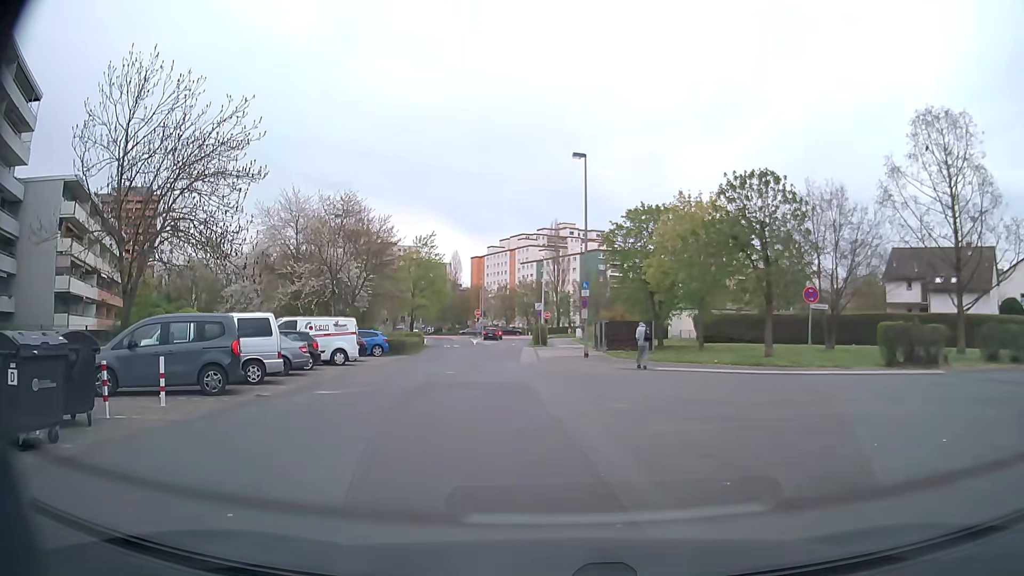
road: residential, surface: asphalt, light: Day
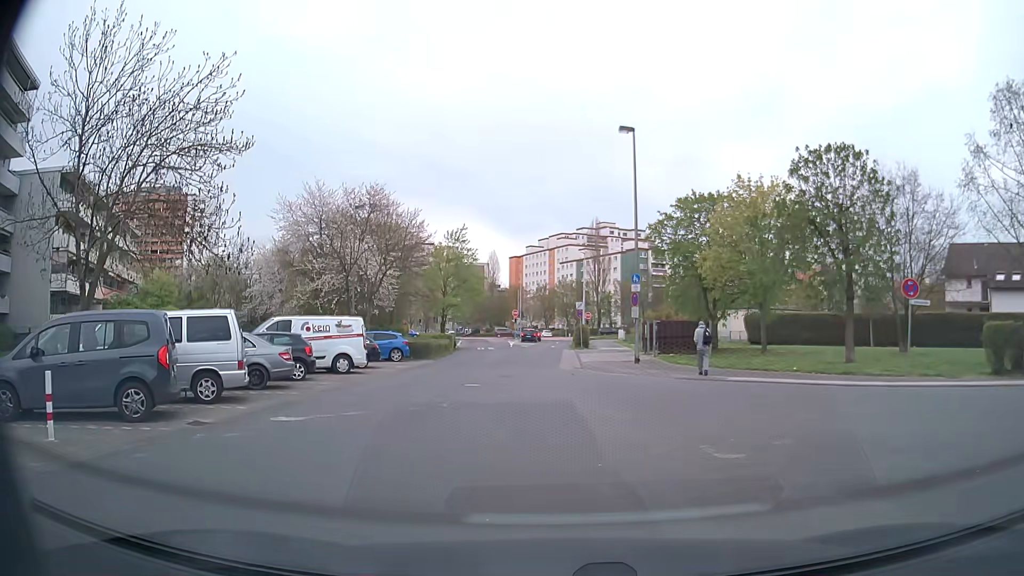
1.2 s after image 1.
(-0.1, +4.7) m; -3°
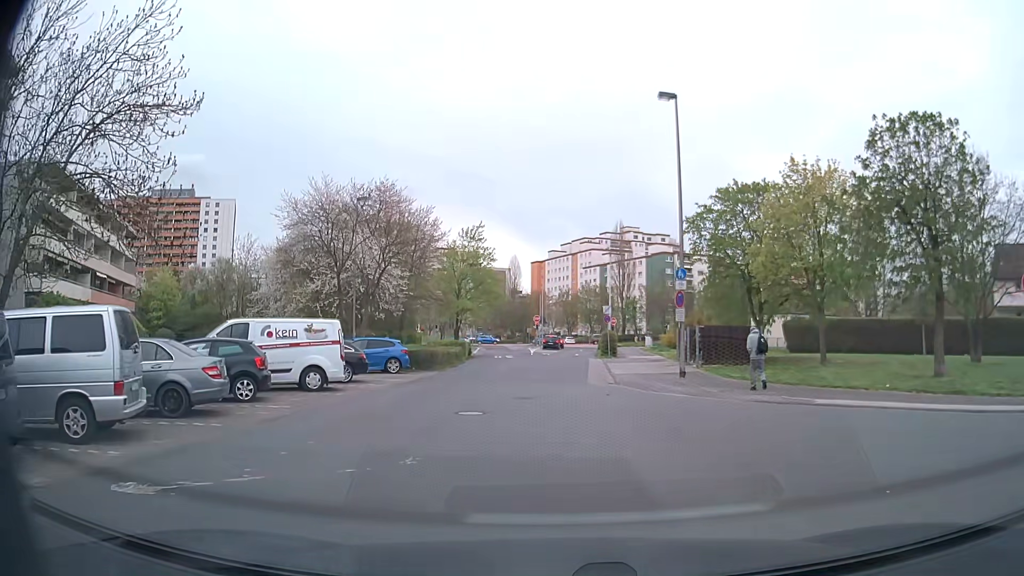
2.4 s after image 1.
(-0.1, +5.3) m; -1°
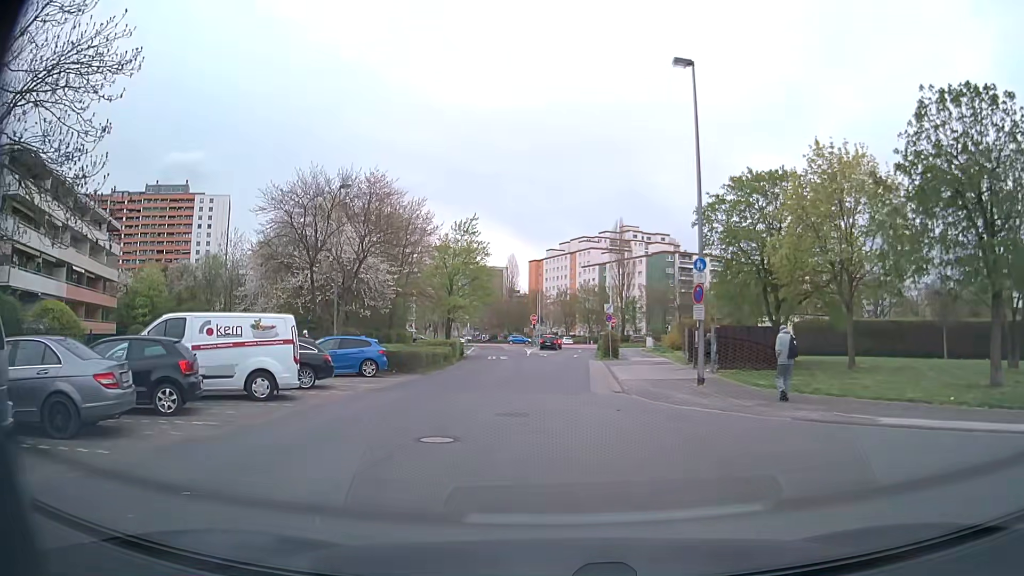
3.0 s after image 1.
(0.0, +3.4) m; -1°
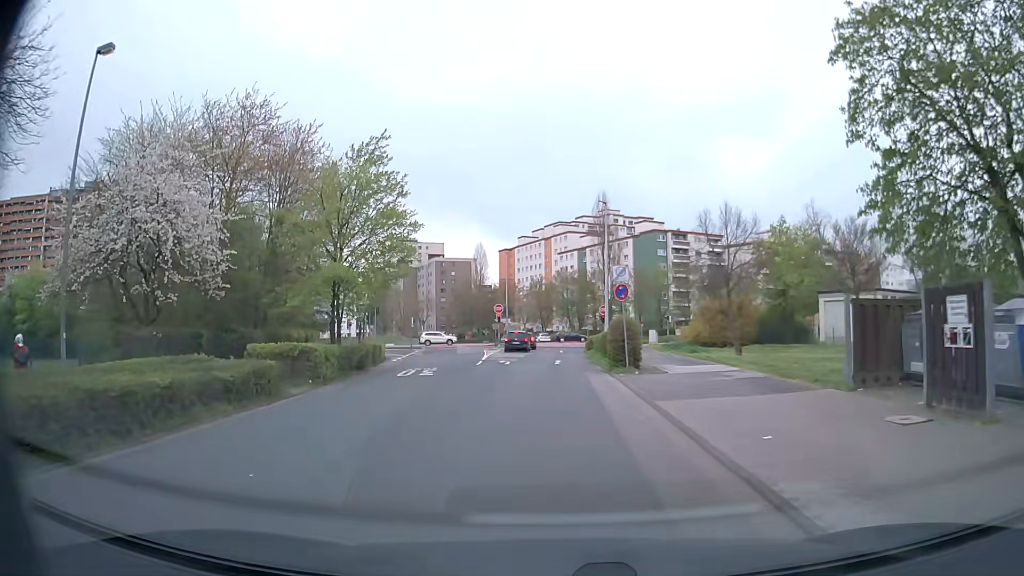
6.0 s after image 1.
(+0.5, +22.6) m; +2°
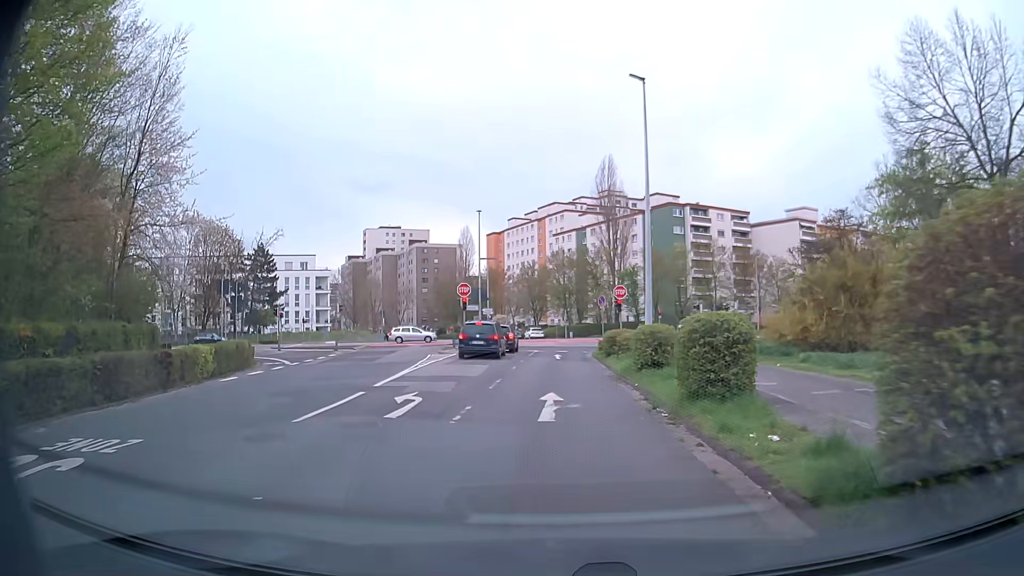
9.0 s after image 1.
(+0.3, +22.6) m; +1°
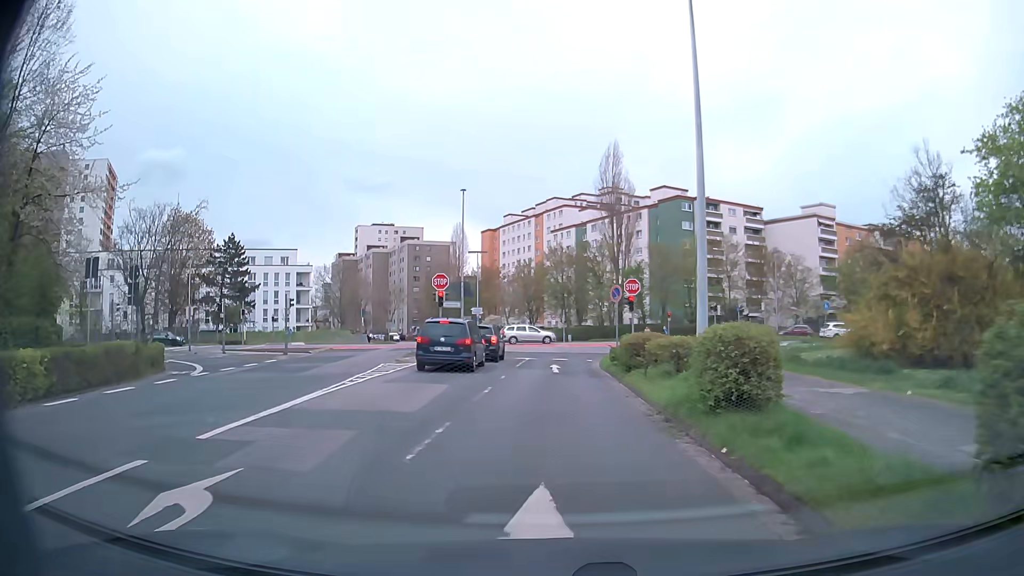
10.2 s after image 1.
(0.0, +8.7) m; 0°
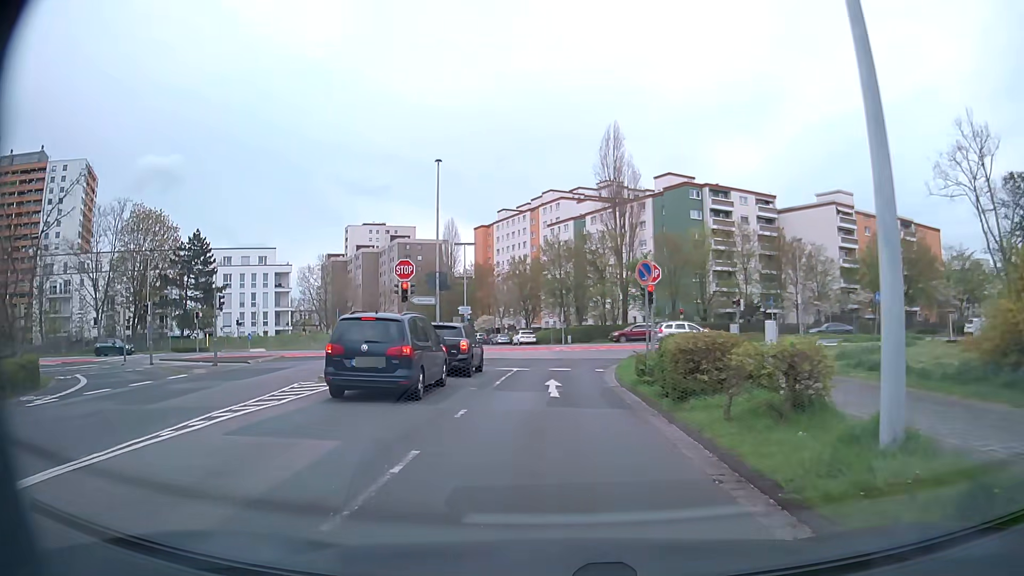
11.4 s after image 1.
(0.0, +8.4) m; +1°
(0, +10) (0, +20) (+1, +30) (+3, +40) (+7, +48) (+17, +51) (+27, +52) (+37, +54) (+46, +56) (+56, +57) m
